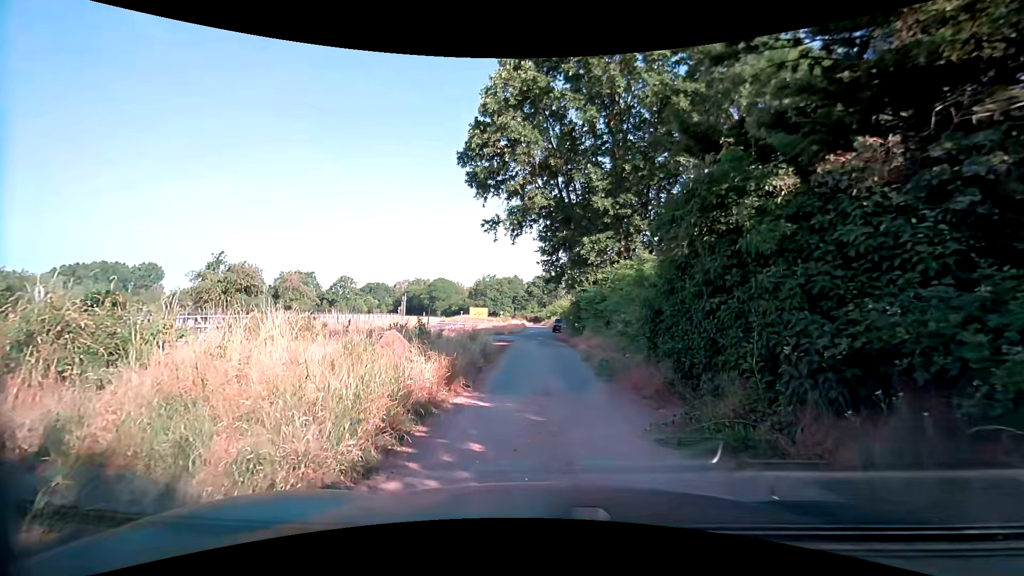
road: secondary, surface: asphalt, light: Day
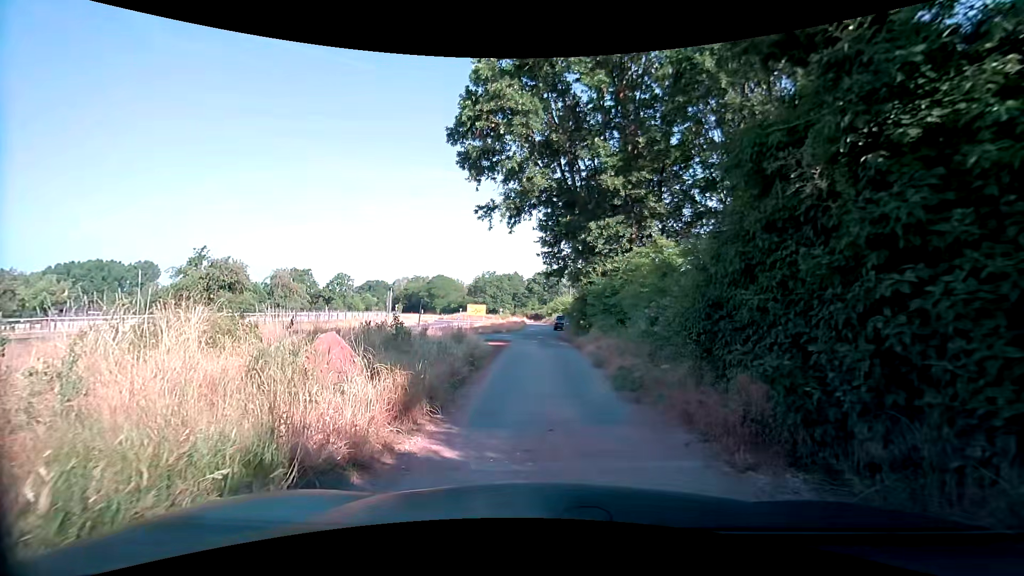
(0.0, +3.2) m; +1°
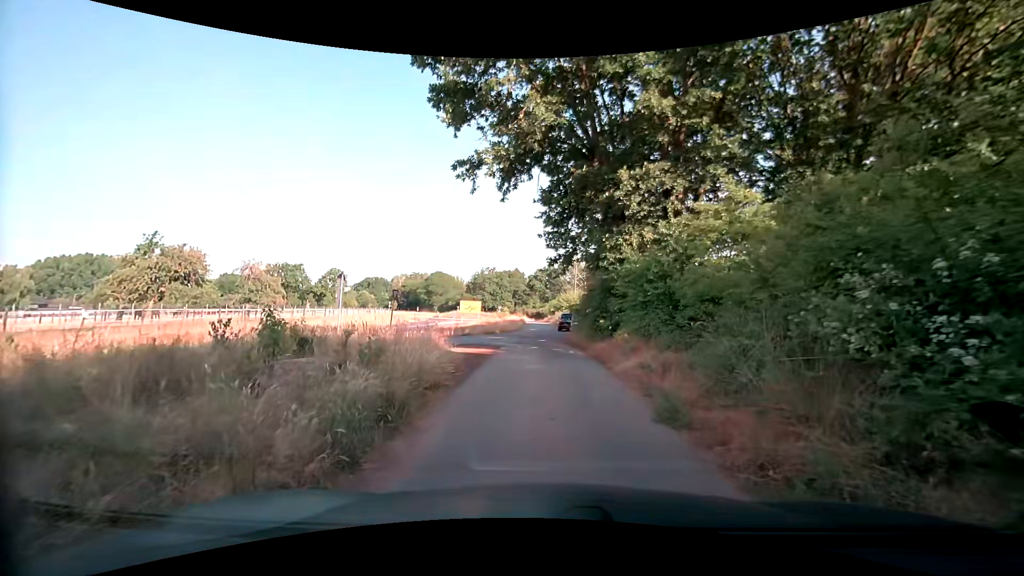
(-0.2, +7.6) m; -2°
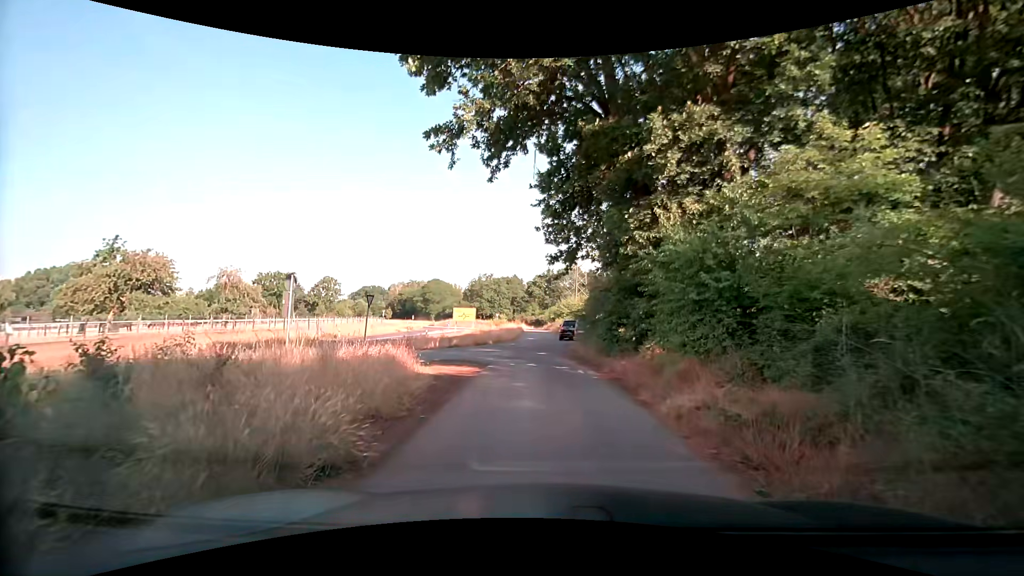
(+0.1, +4.4) m; +2°
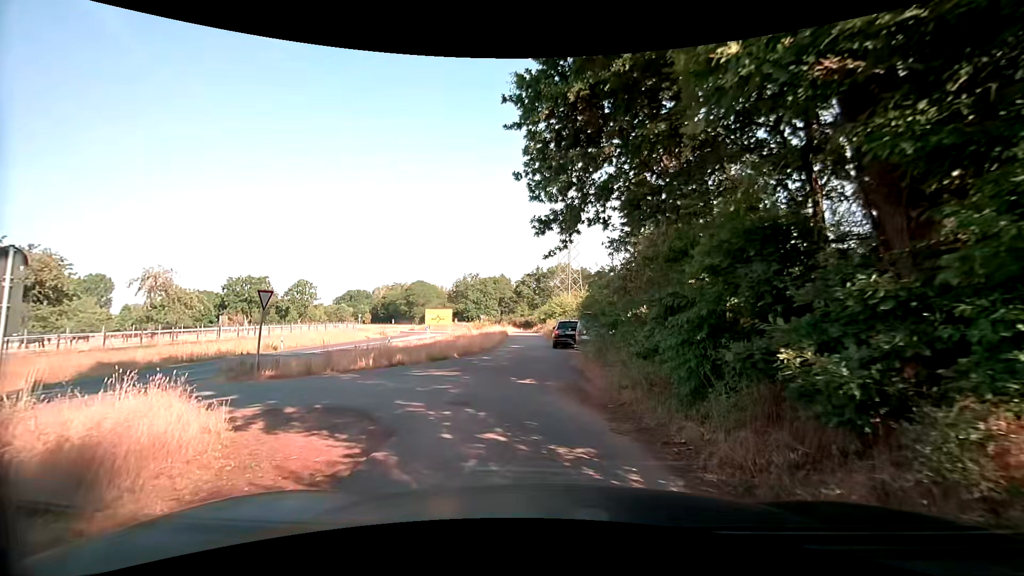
(0.0, +9.0) m; 0°
